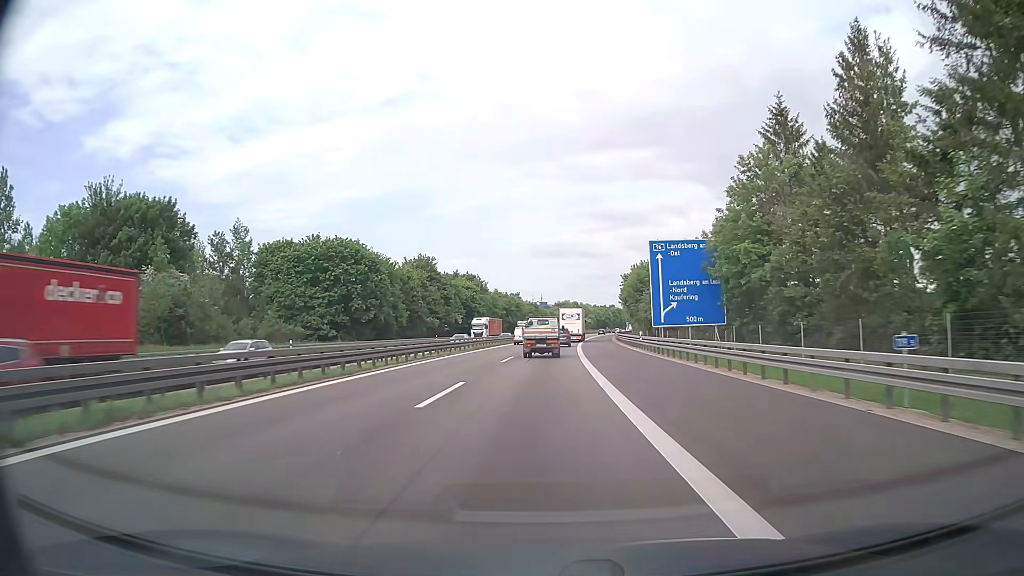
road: motorway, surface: asphalt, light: Day
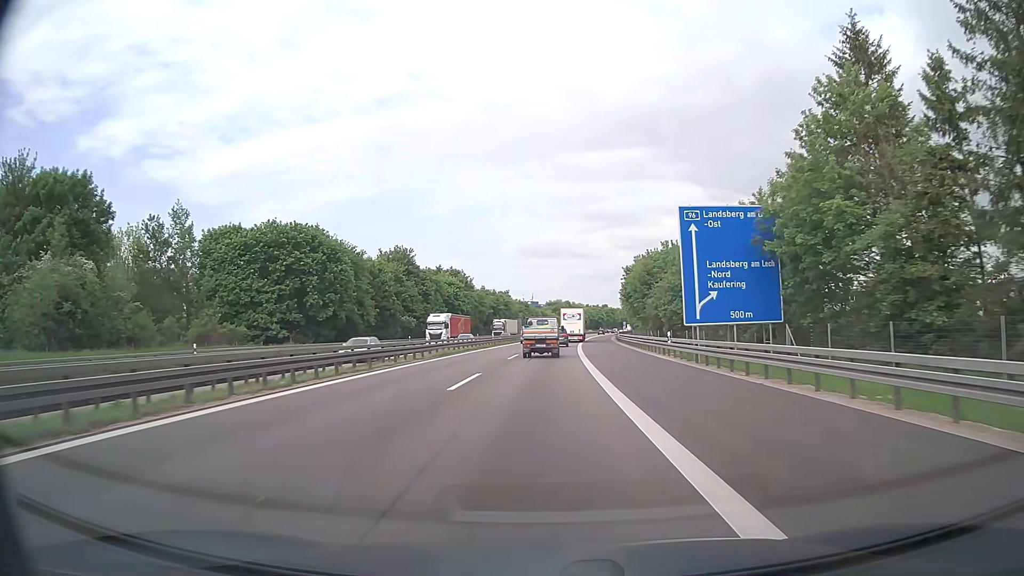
(+0.1, +14.4) m; +1°
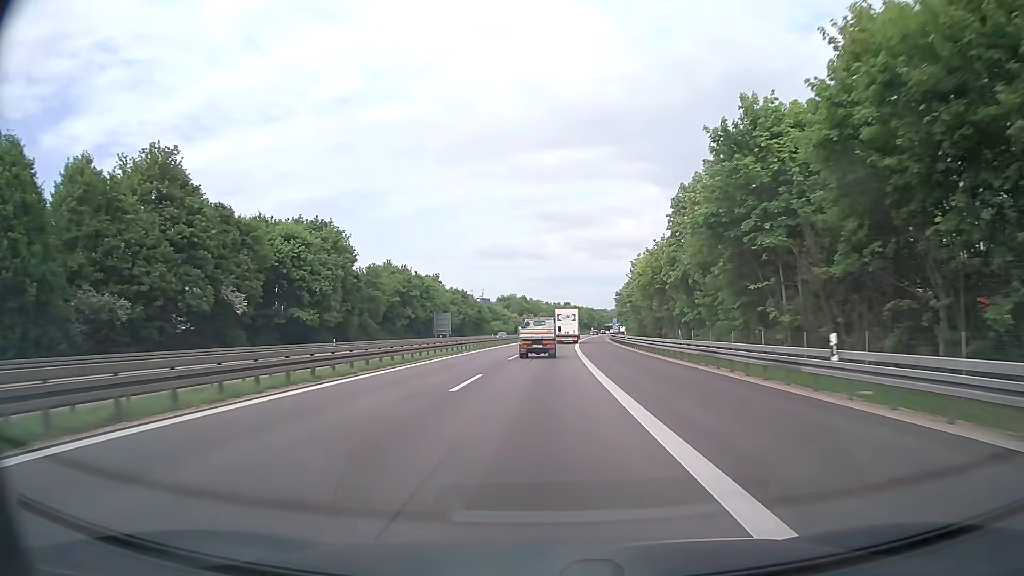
(+2.4, +72.3) m; +4°
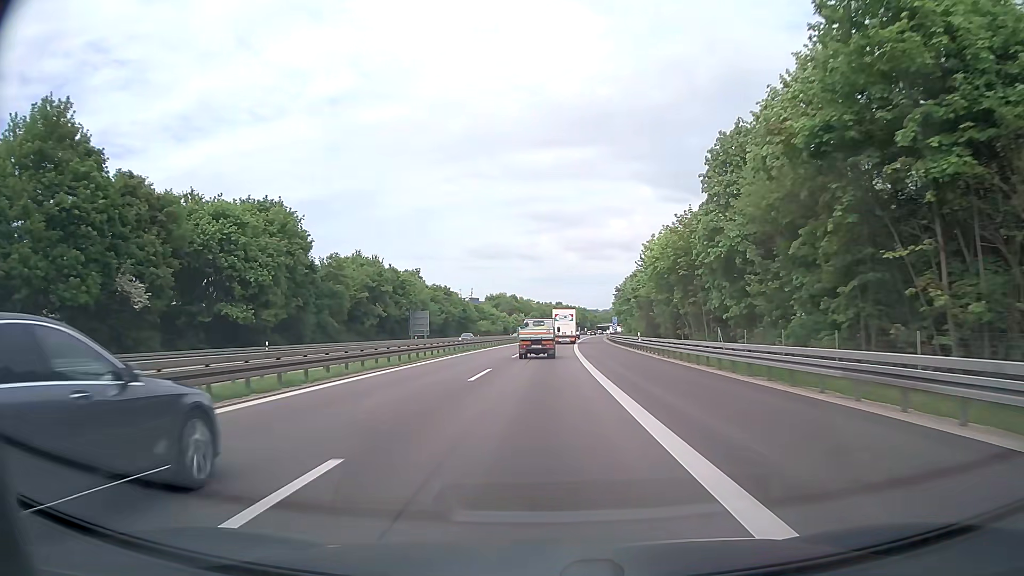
(+0.1, +14.5) m; +1°
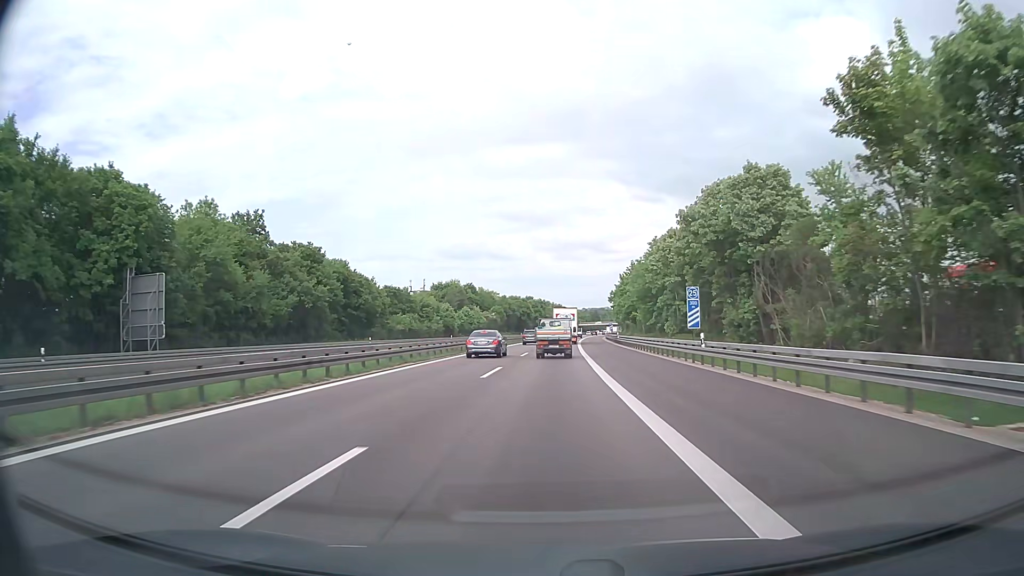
(+1.7, +72.4) m; +2°
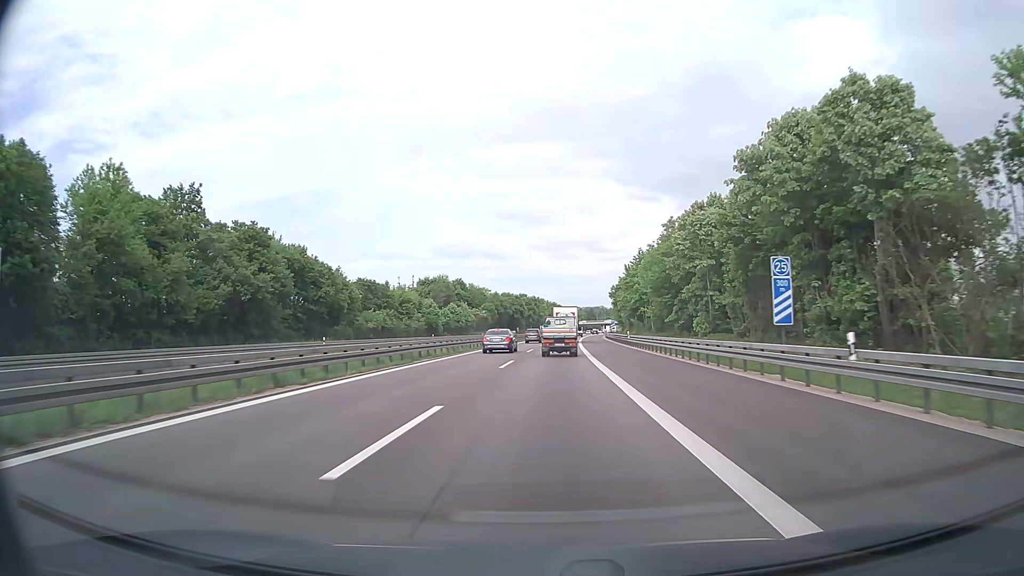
(+0.1, +14.5) m; 0°
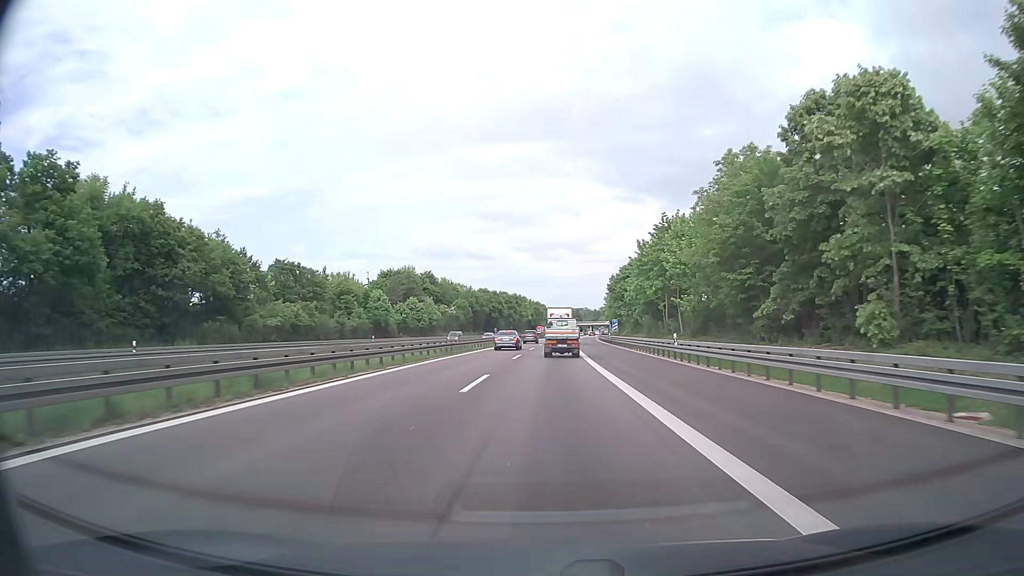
(+0.3, +28.9) m; +1°
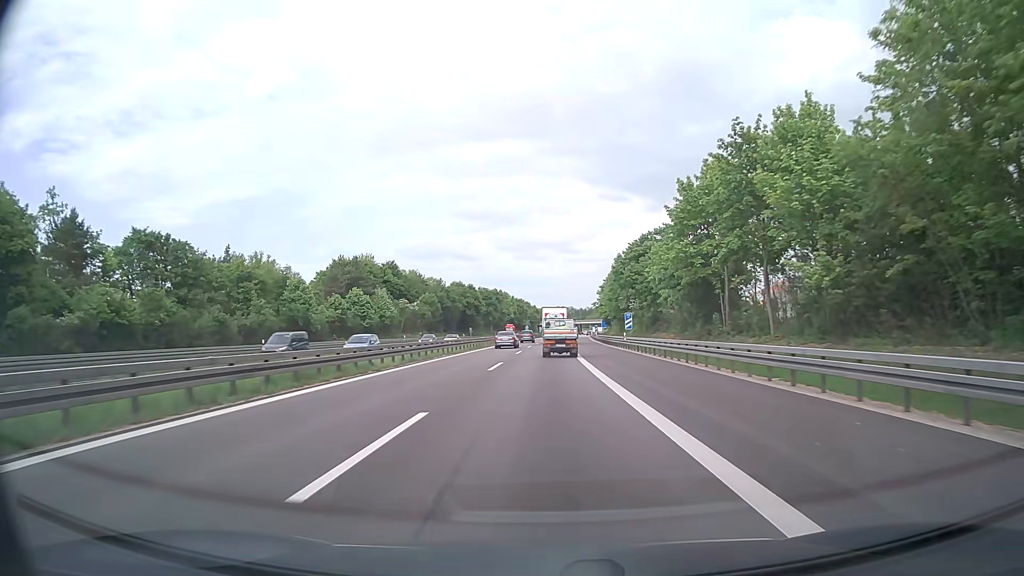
(+0.4, +28.9) m; +1°
(0, +10) (0, +20) (0, +30) (0, +40) (0, +50) (+1, +60) (+1, +70) (+1, +80) (+1, +90) (+2, +100) m
